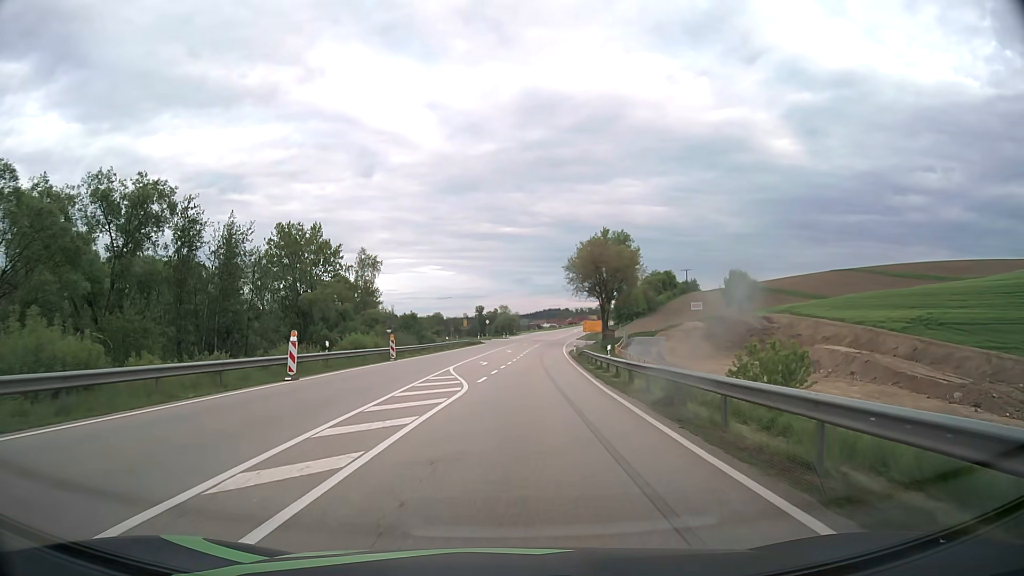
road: primary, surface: asphalt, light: Day
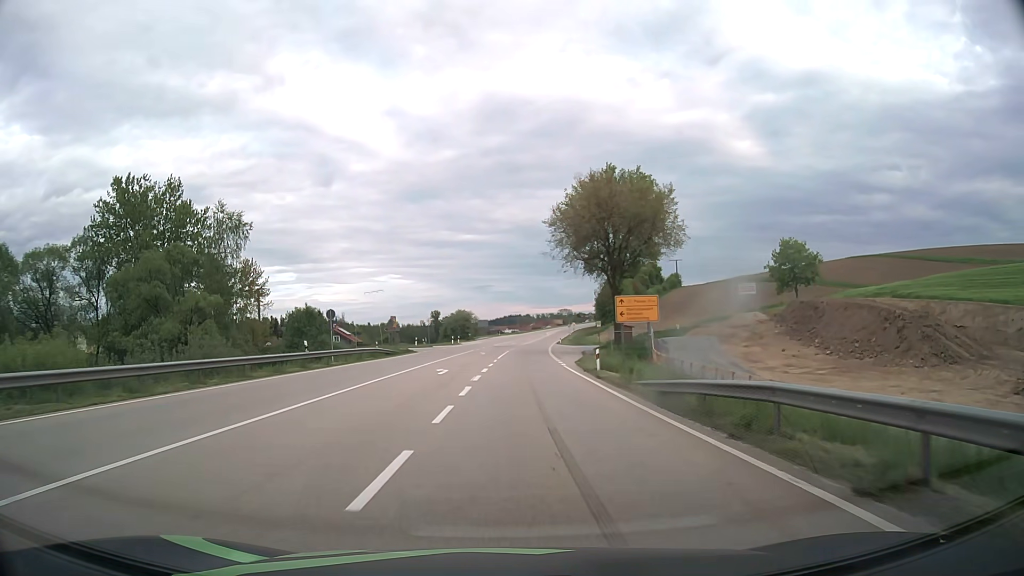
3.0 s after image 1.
(+1.4, +42.0) m; +3°
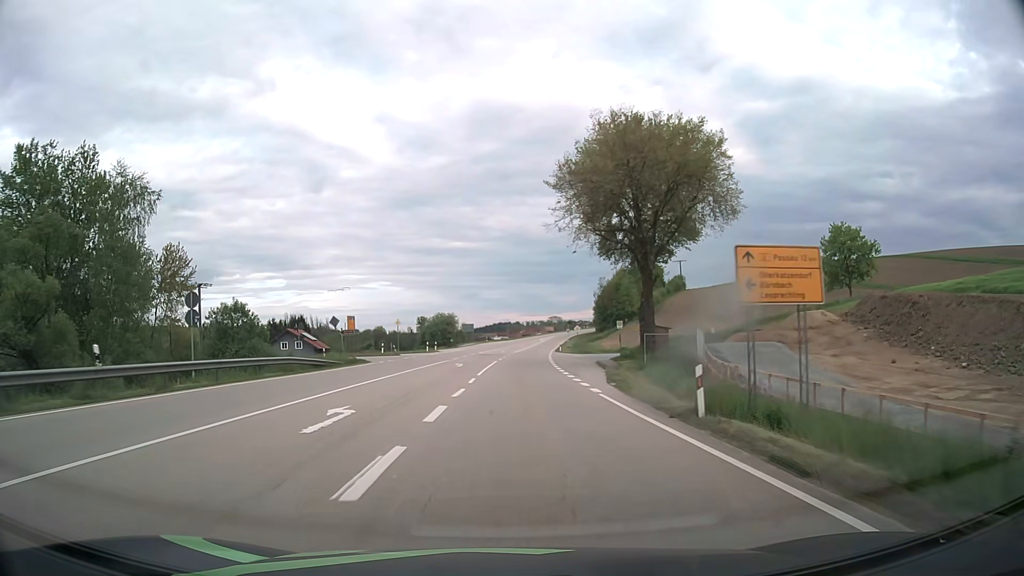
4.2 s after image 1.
(+0.1, +17.9) m; +1°
(0, +10) (0, +20) (0, +30) (+1, +40) (+1, +50) (+1, +60) (+2, +70) (+3, +80) (+4, +90) (+4, +100) m
